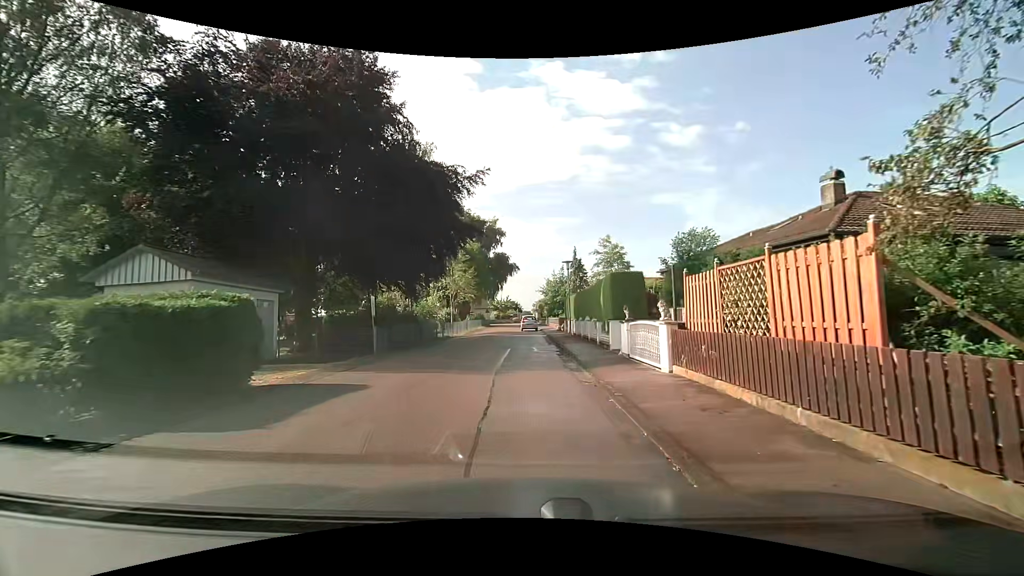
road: residential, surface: asphalt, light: Day
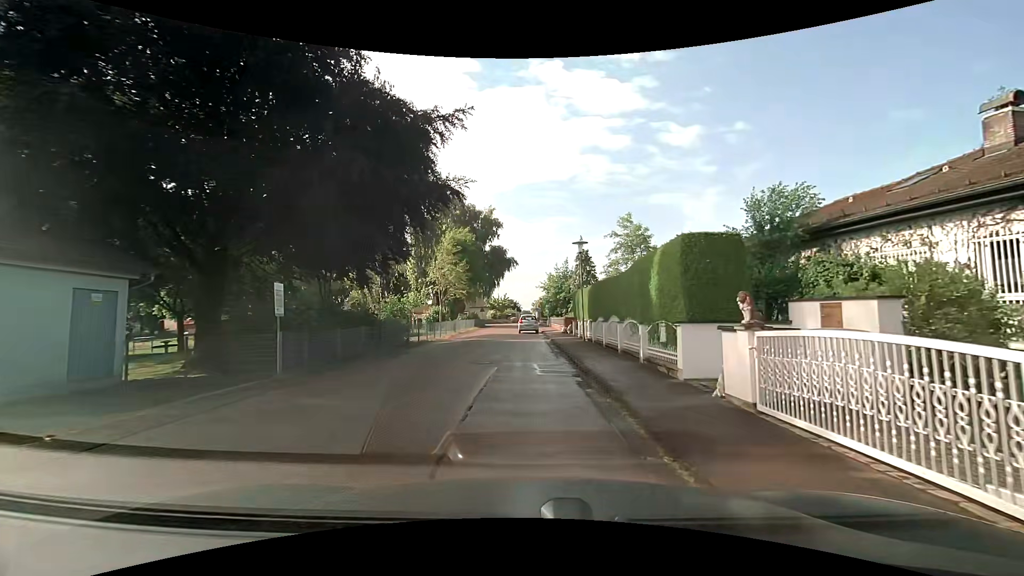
(-0.1, +8.0) m; -1°
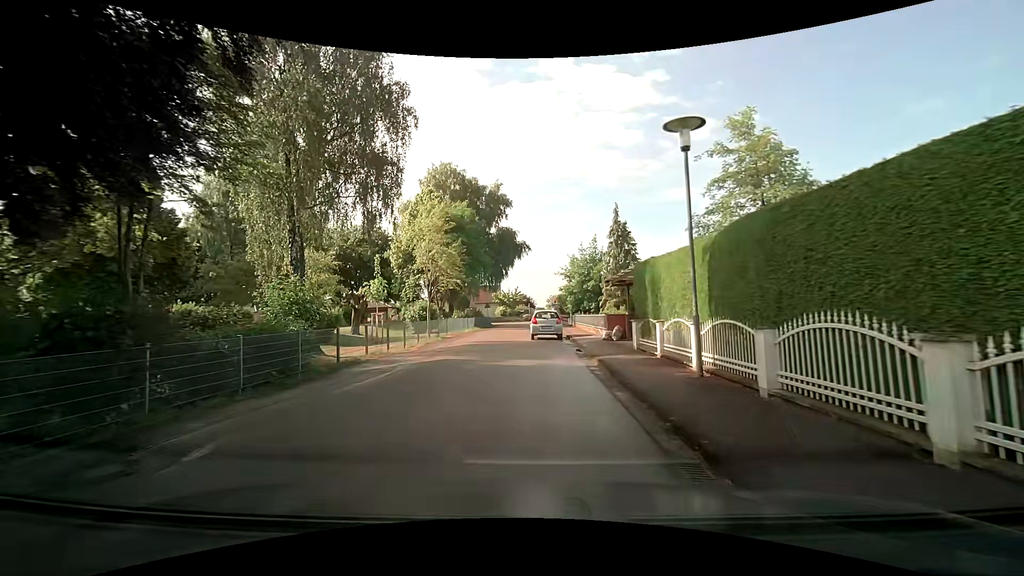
(-0.1, +14.3) m; -1°
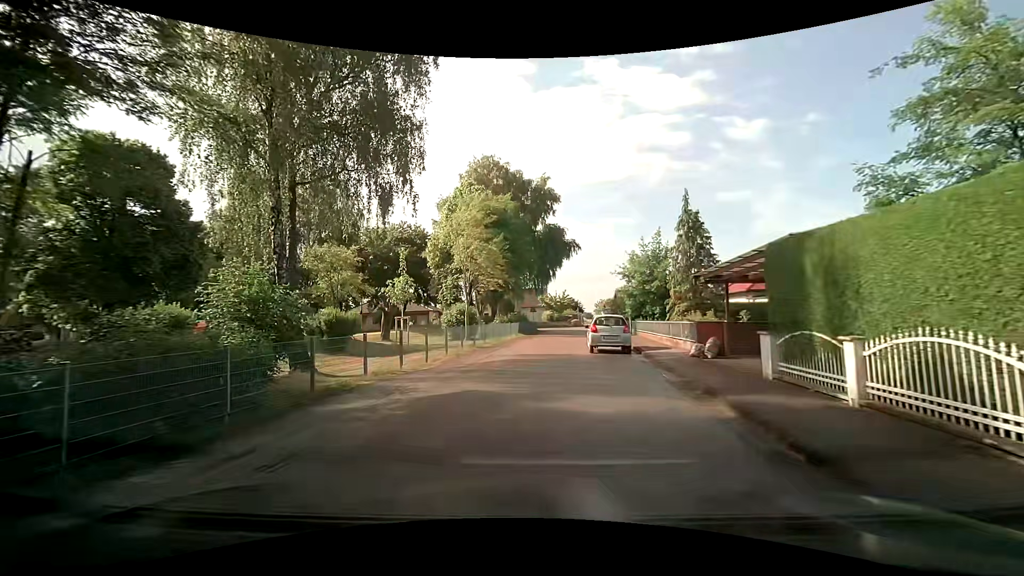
(-0.3, +5.4) m; -5°
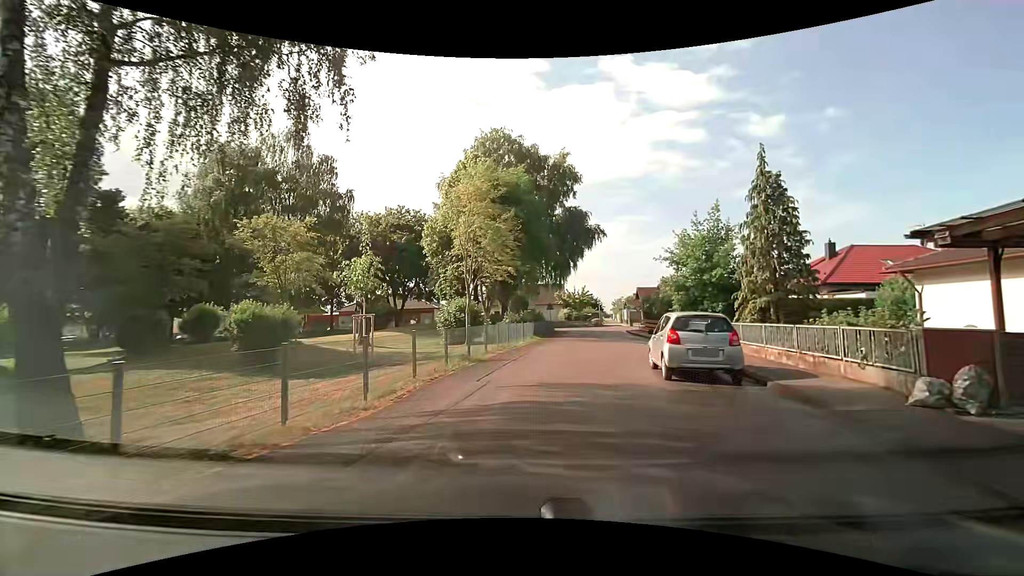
(-0.3, +8.4) m; -3°
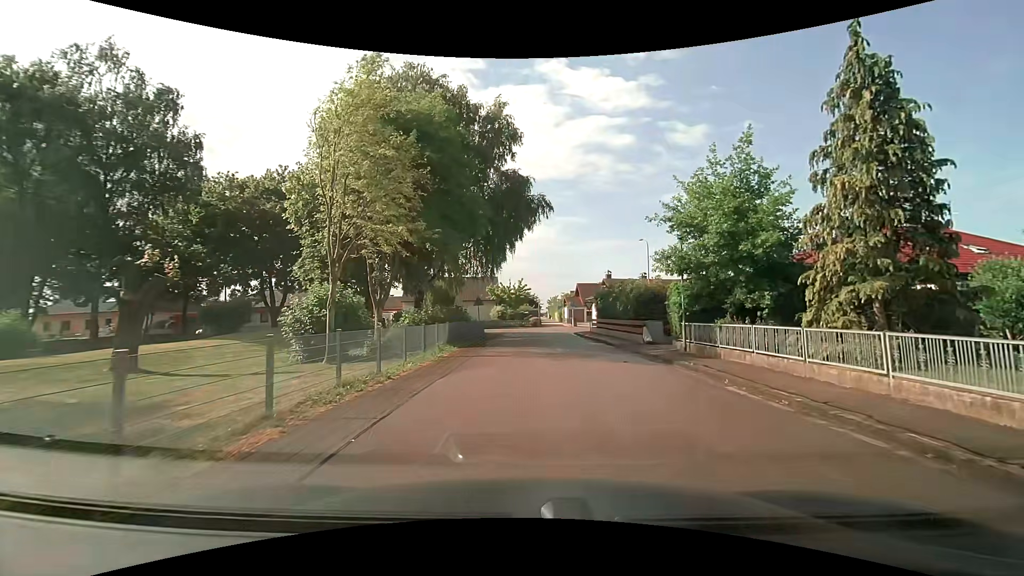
(+0.7, +12.4) m; +8°
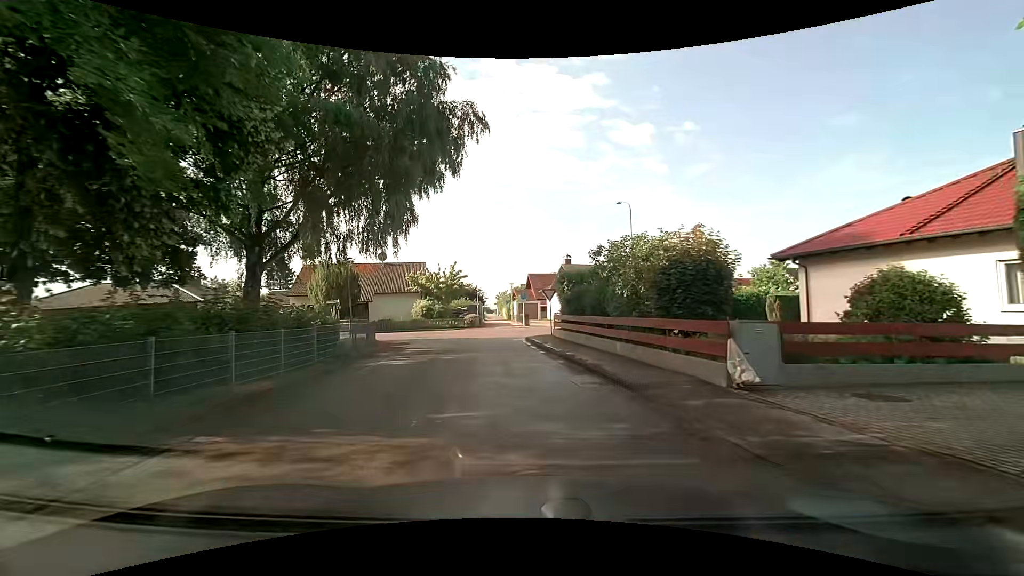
(+1.2, +16.6) m; +6°
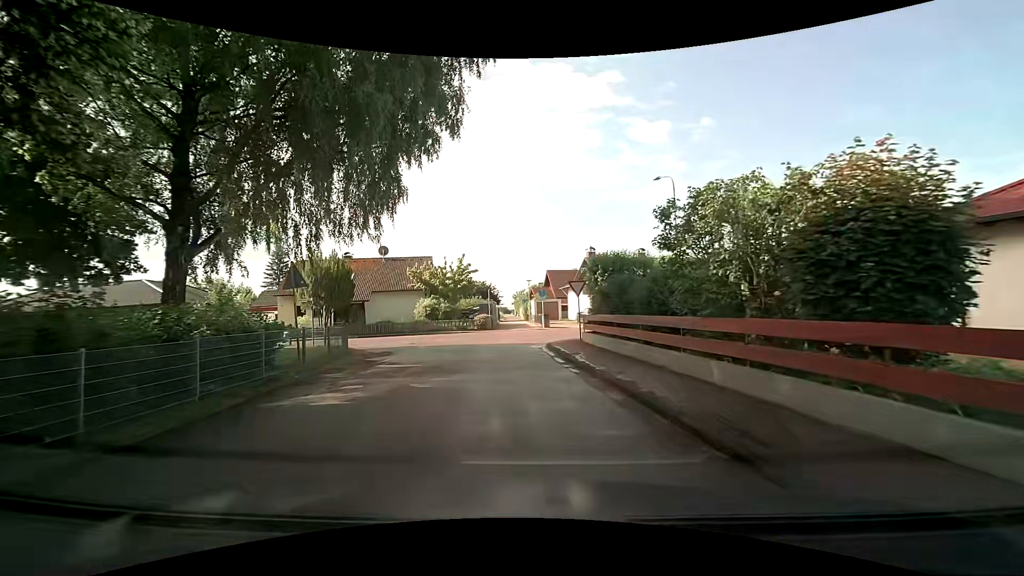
(-0.1, +6.3) m; -2°
